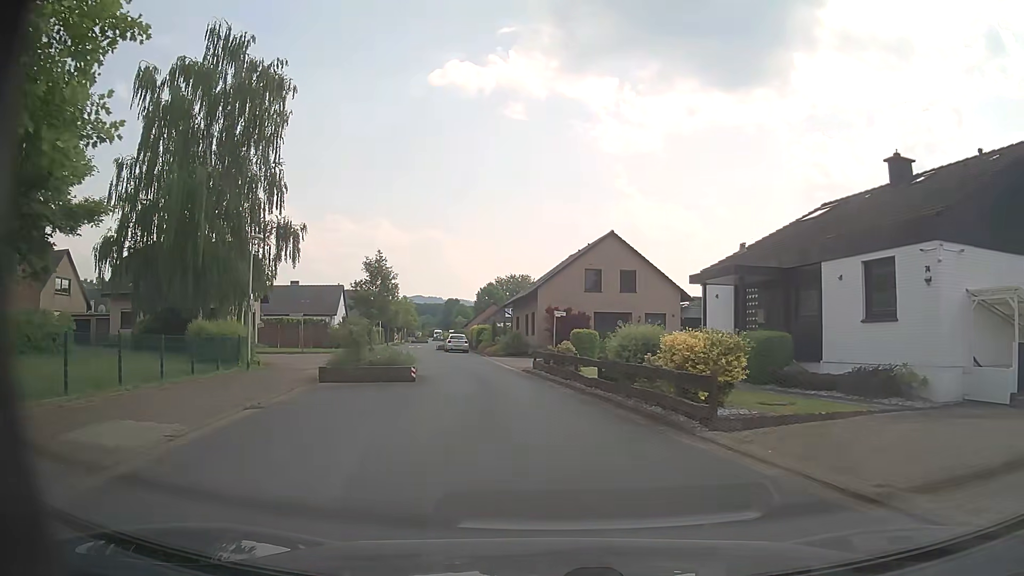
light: Day
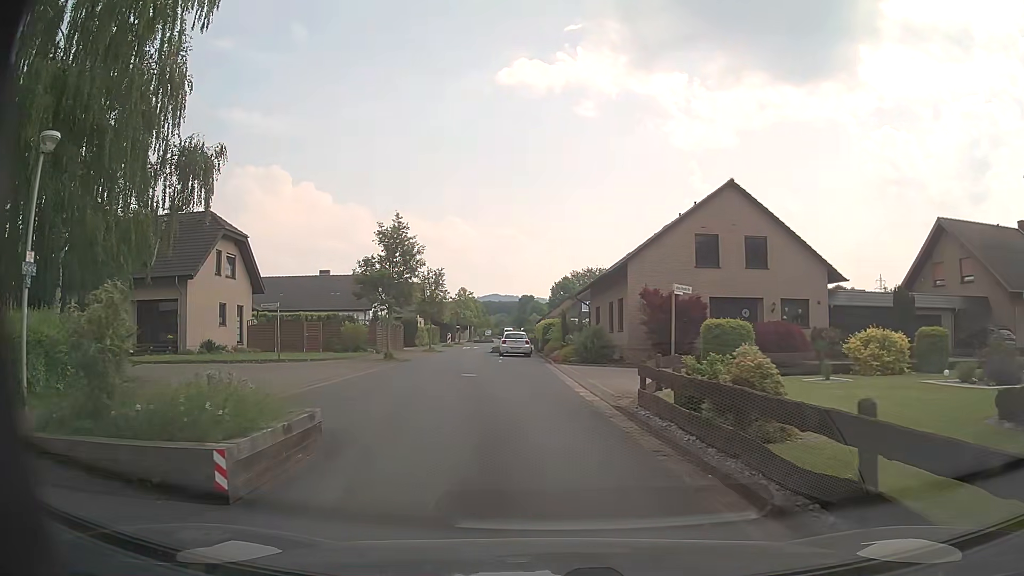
(-0.7, +14.3) m; -7°
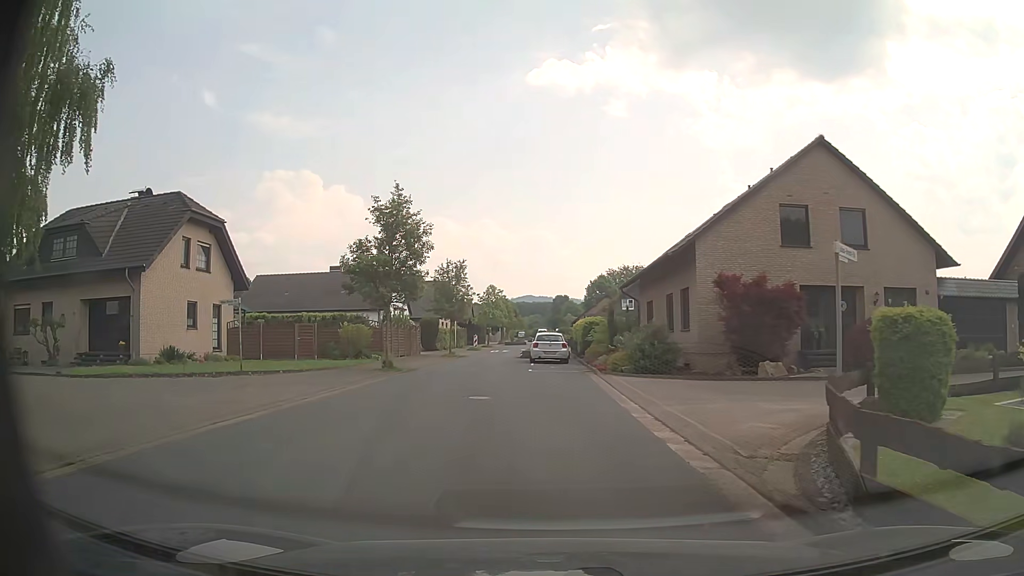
(-0.2, +7.2) m; -3°
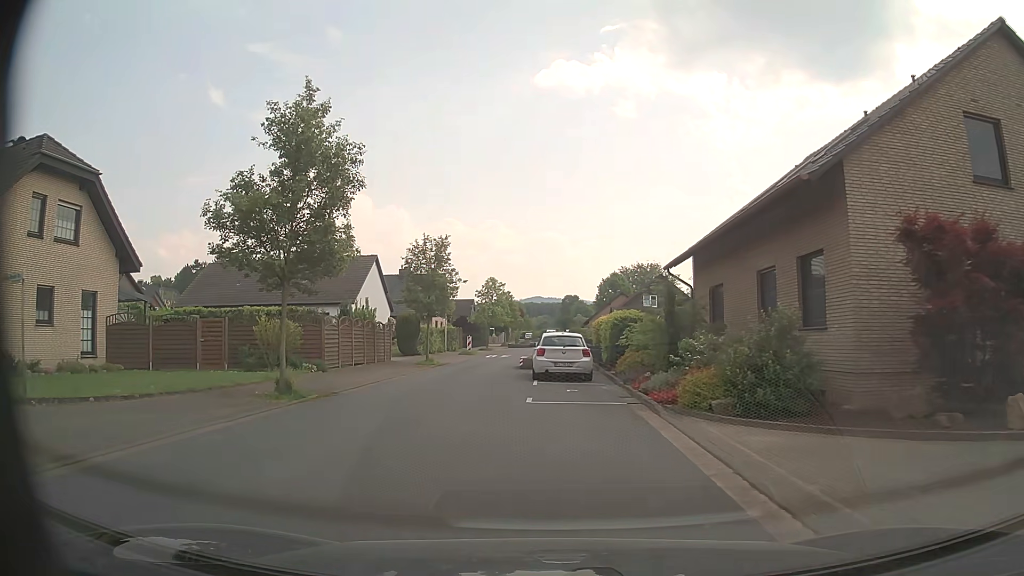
(0.0, +11.4) m; 0°
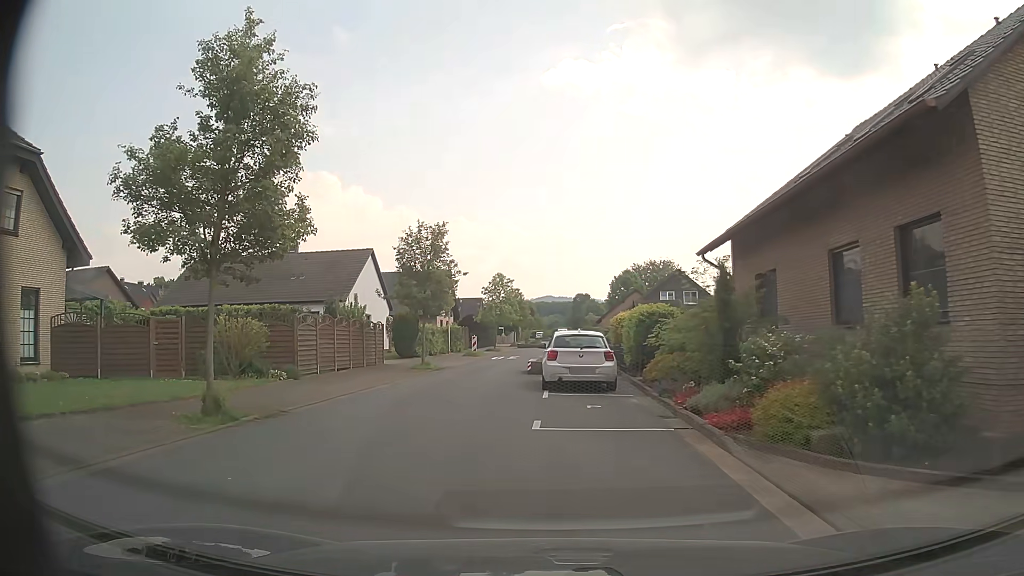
(0.0, +4.0) m; -1°
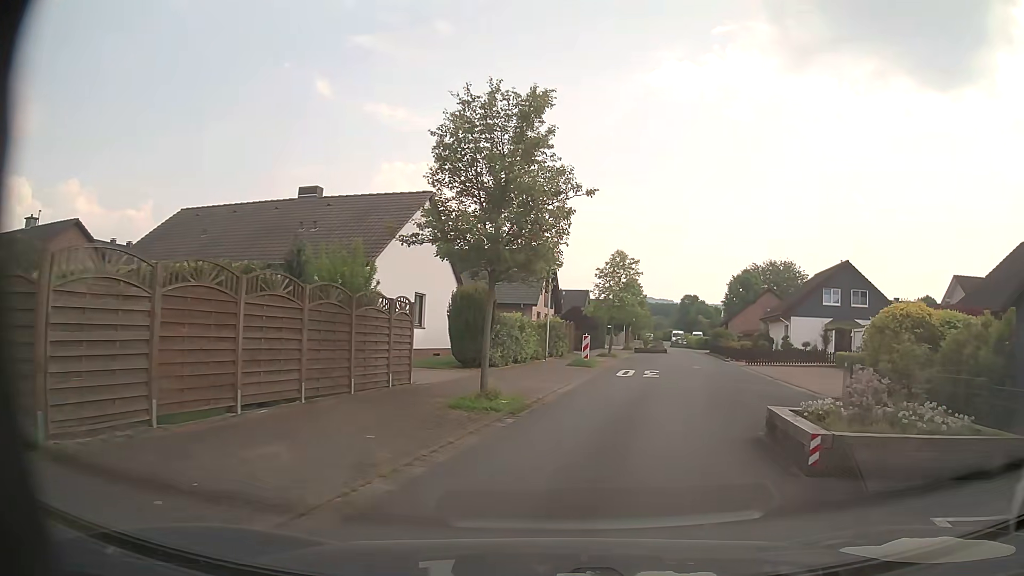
(-2.3, +16.1) m; -9°
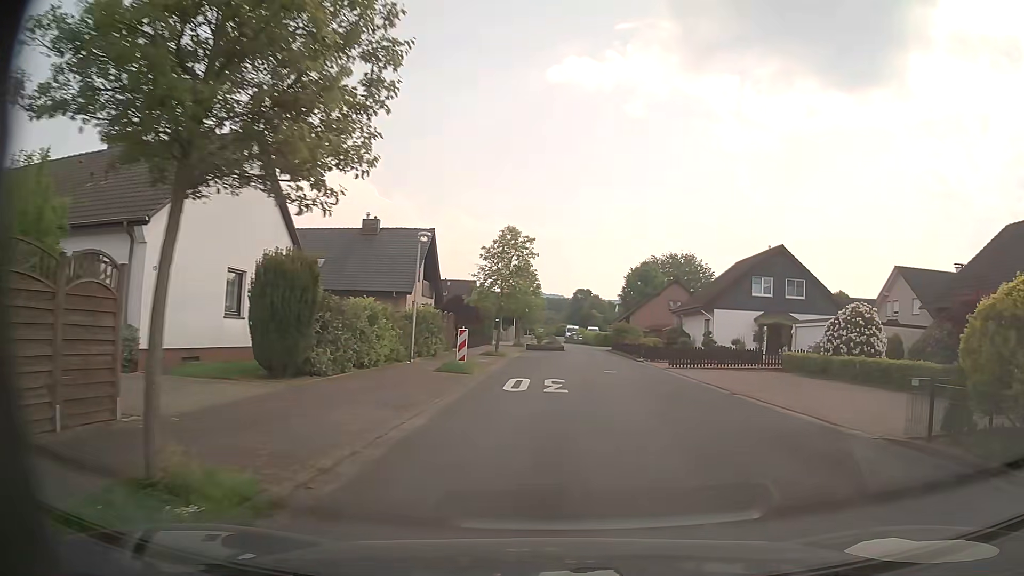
(+0.6, +8.0) m; +9°
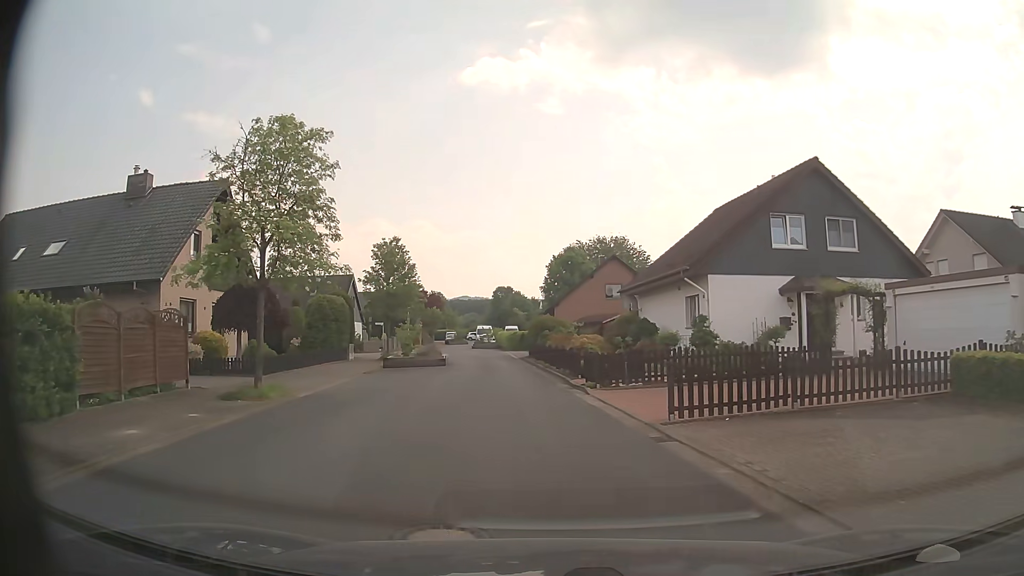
(+2.4, +20.3) m; +7°
(0, +10) (-1, +20) (-2, +30) (-4, +40) (-5, +50) (-8, +59) (-10, +69) (-11, +79) (-12, +89) (-11, +99) m
